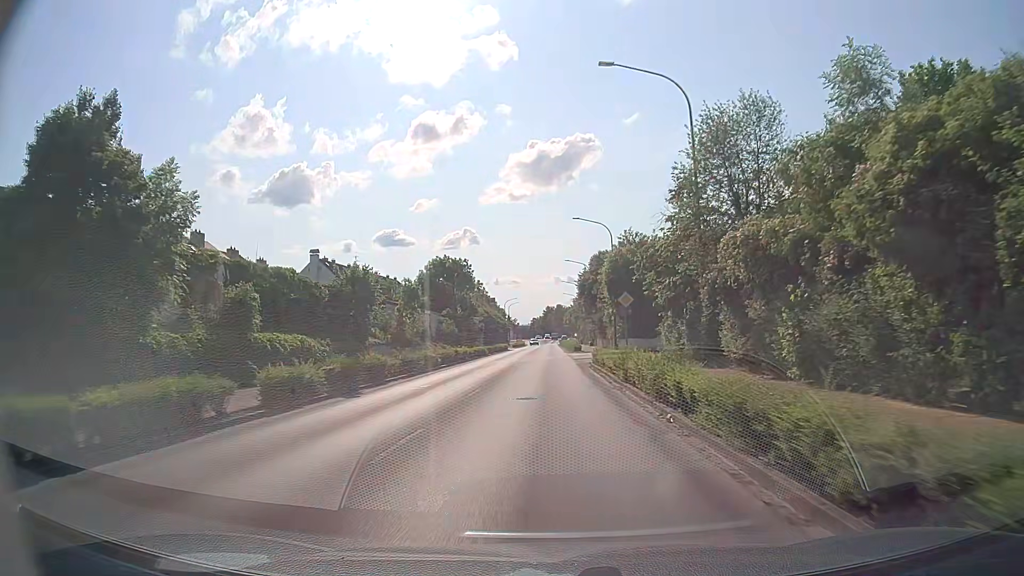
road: secondary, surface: asphalt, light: Day
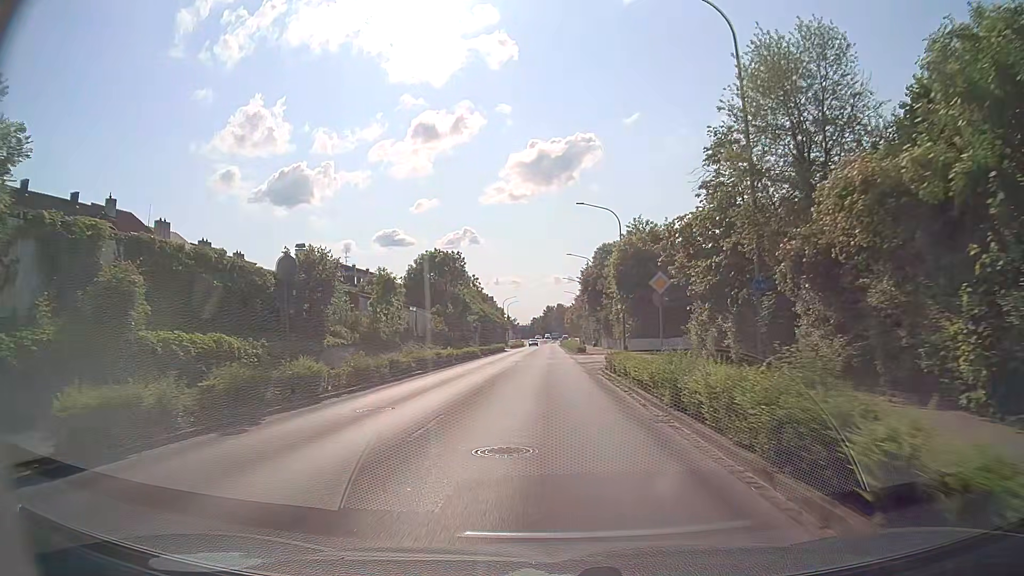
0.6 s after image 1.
(0.0, +7.1) m; 0°
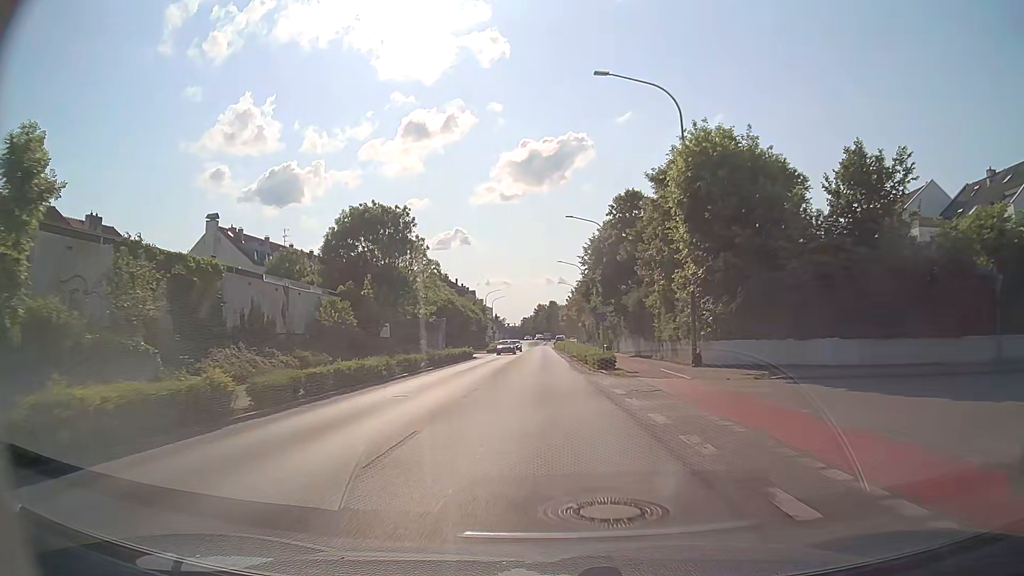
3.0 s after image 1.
(-0.1, +28.9) m; 0°
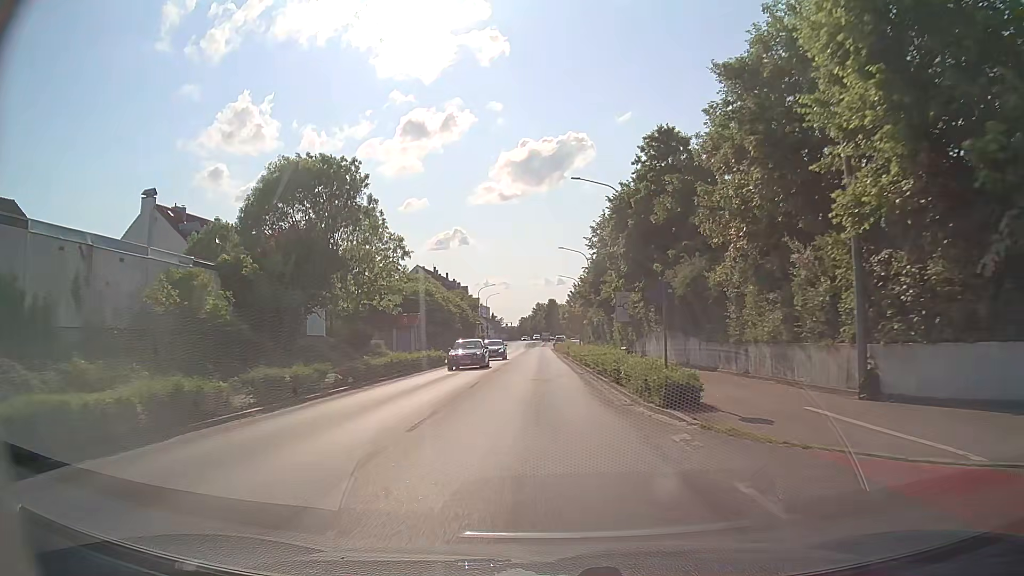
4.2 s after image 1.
(+0.1, +15.2) m; 0°
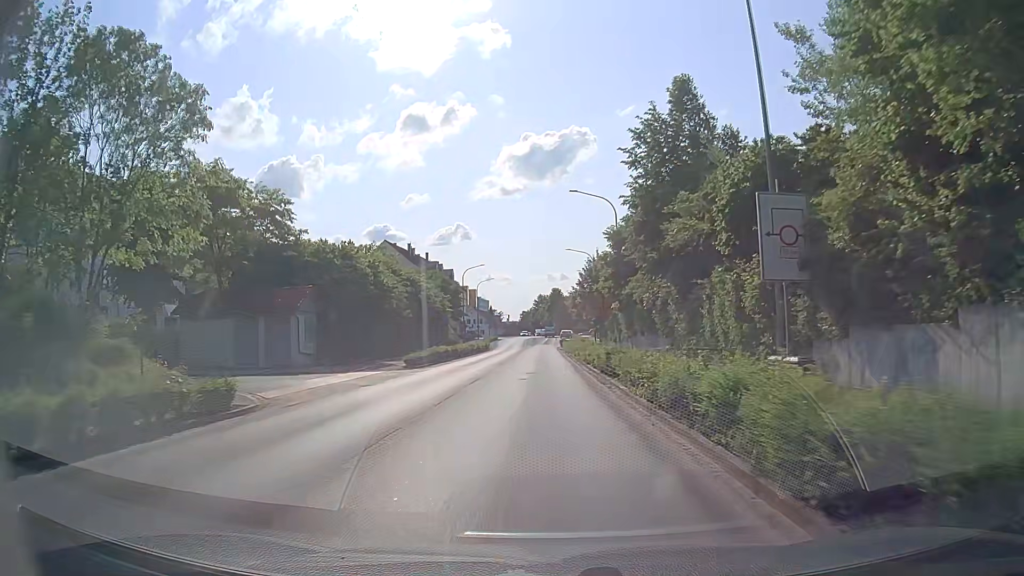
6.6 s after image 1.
(-0.2, +30.1) m; -1°
(0, +10) (0, +20) (0, +30) (0, +40) (0, +50) (0, +60) (0, +70) (0, +80) (0, +90) (0, +100) m
